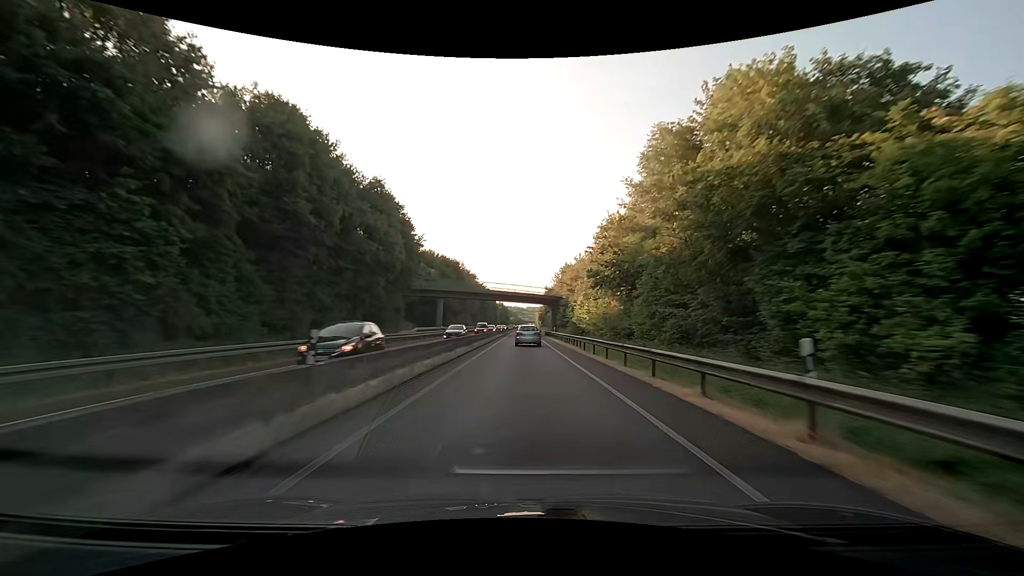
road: trunk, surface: asphalt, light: Day
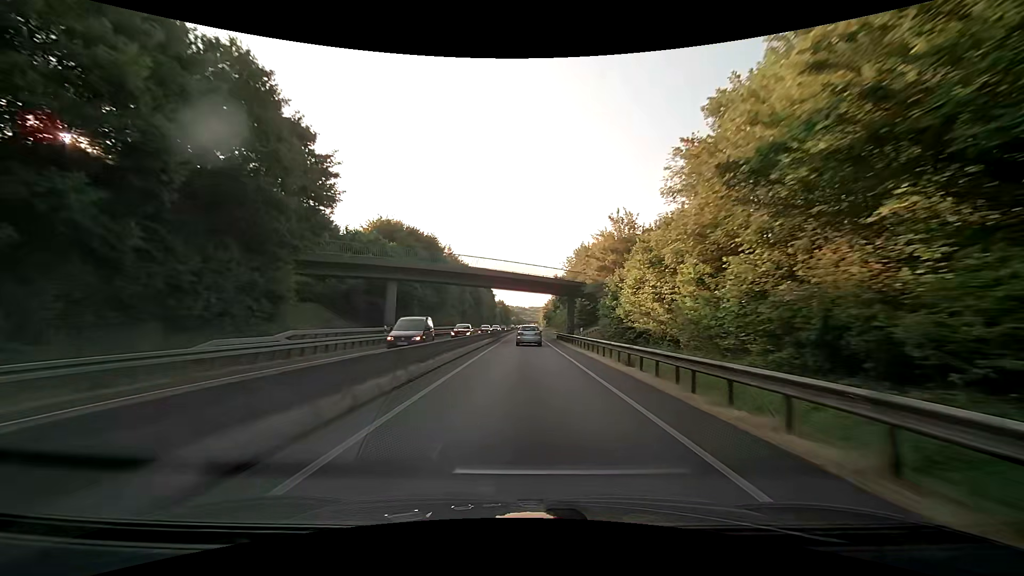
(0.0, +25.7) m; 0°
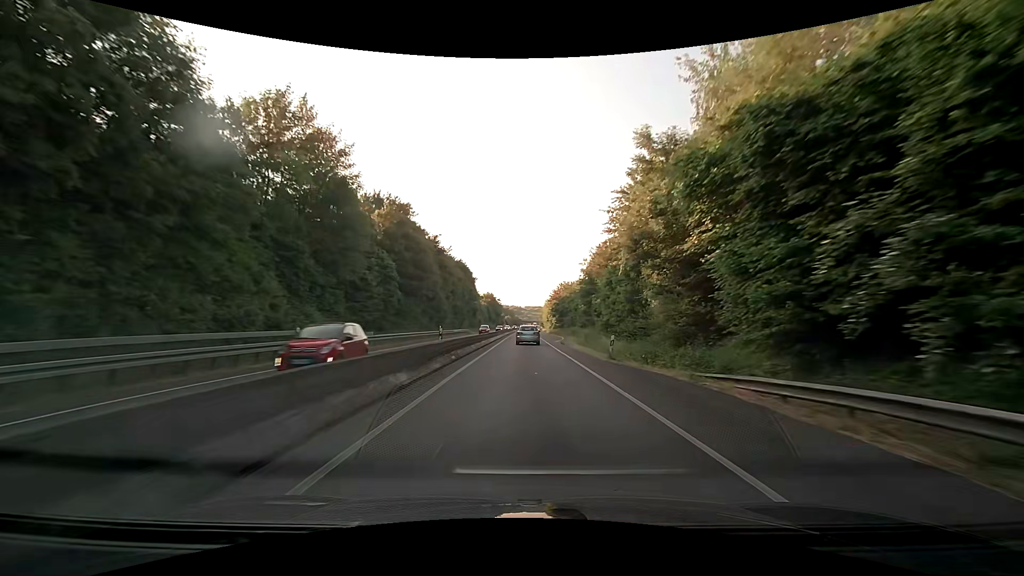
(+0.1, +65.7) m; +1°
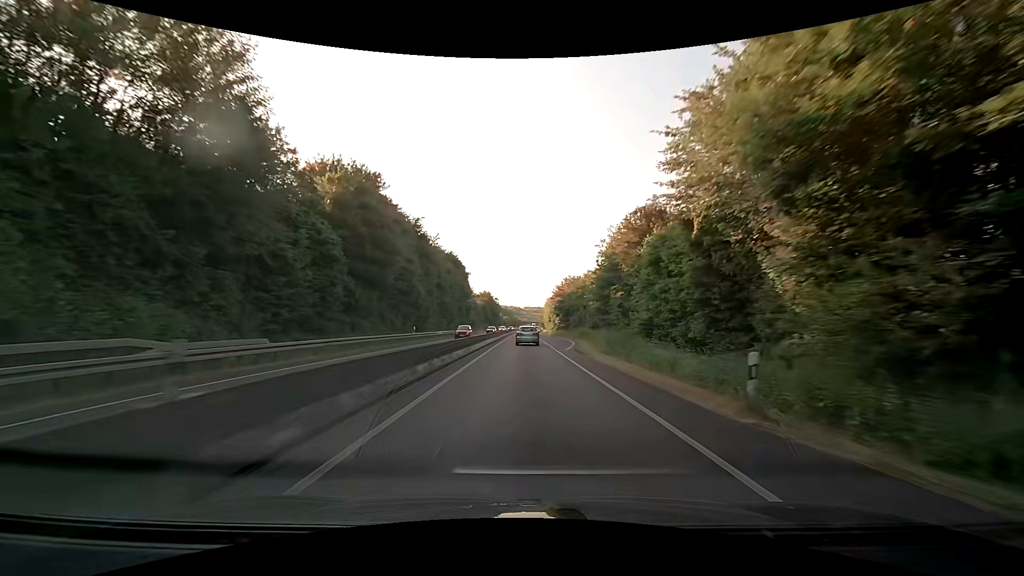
(0.0, +13.5) m; 0°
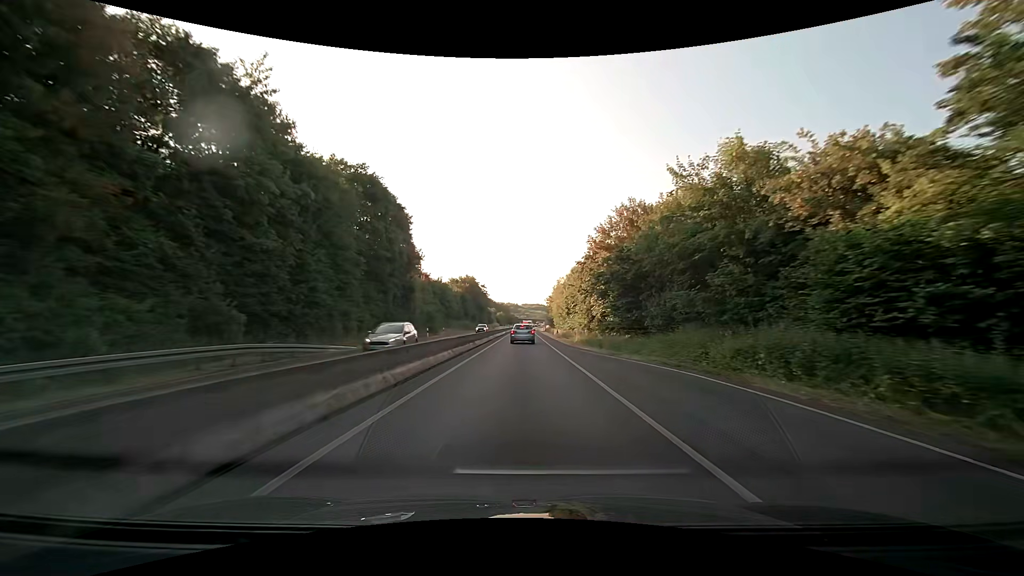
(+0.2, +54.6) m; 0°
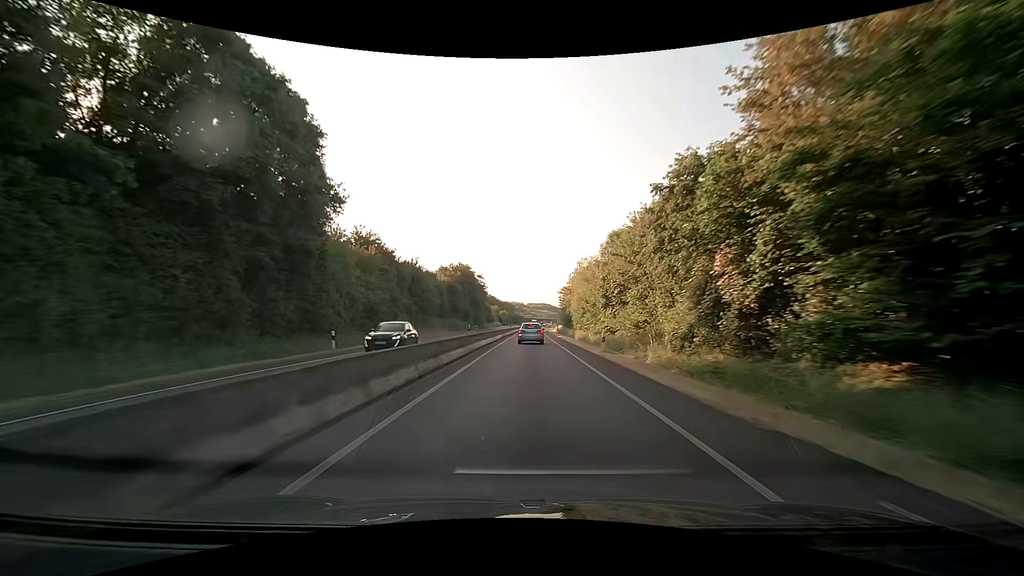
(-0.1, +26.9) m; -1°
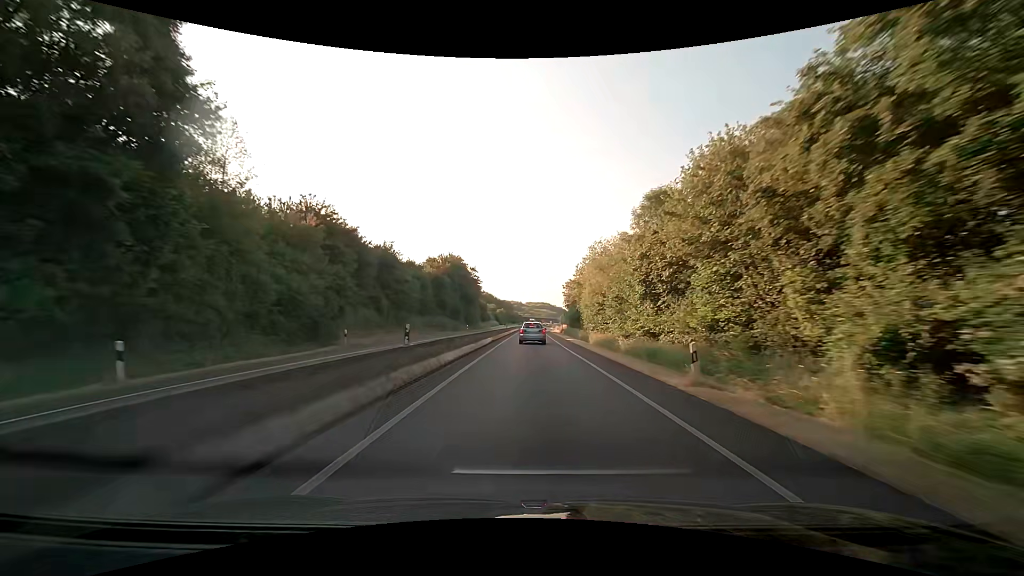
(0.0, +13.1) m; 0°
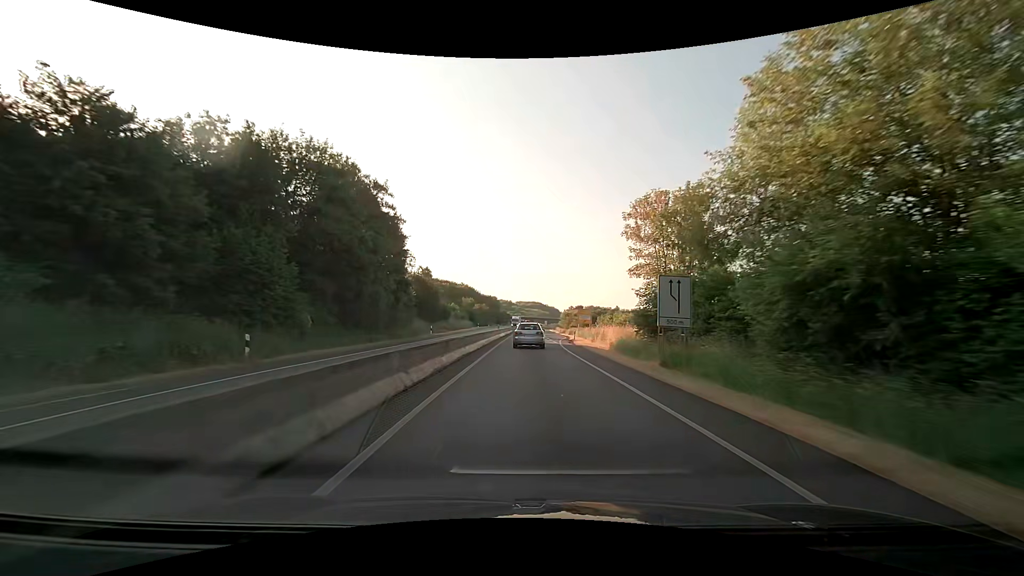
(+0.8, +61.4) m; +1°
(0, +10) (0, +20) (0, +30) (0, +40) (0, +50) (0, +60) (0, +70) (+1, +80) (+1, +90) (+1, +100) m
